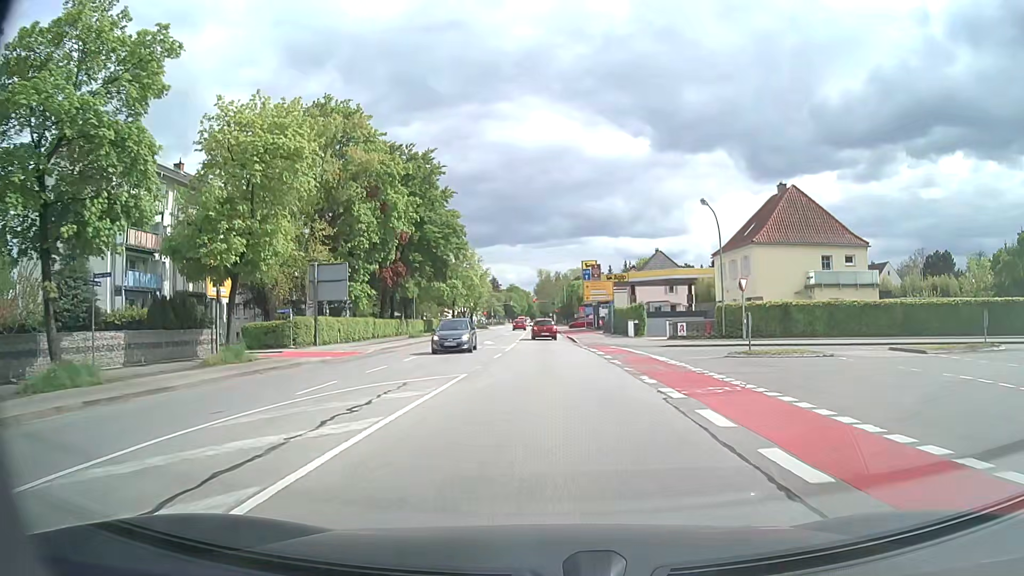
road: secondary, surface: asphalt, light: Day
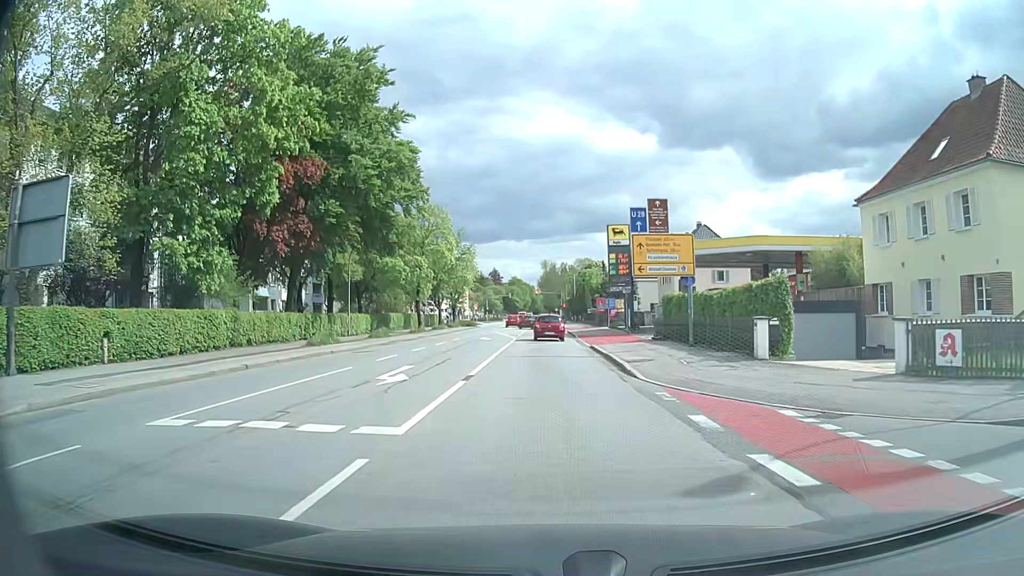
(-0.1, +26.9) m; 0°
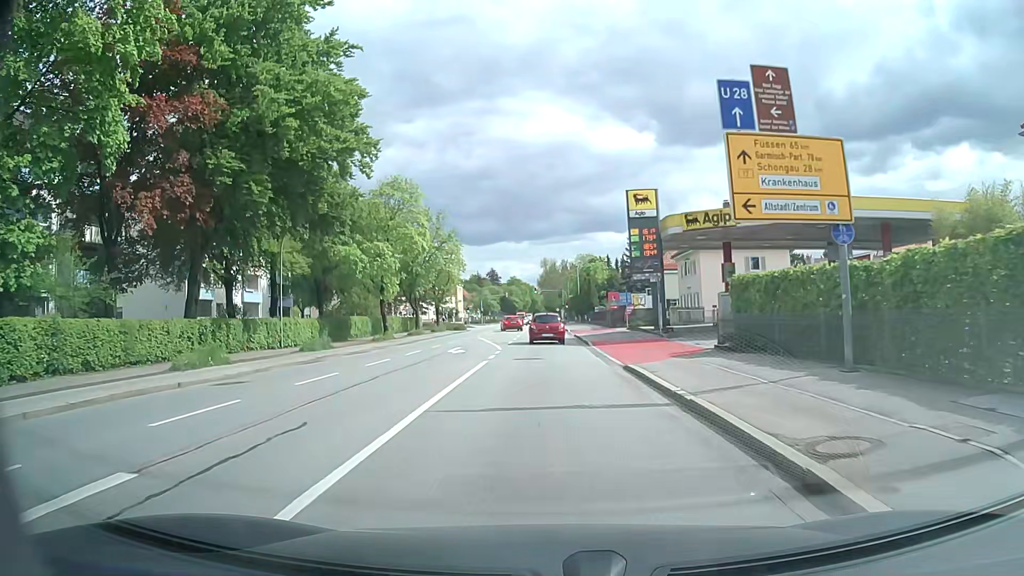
(0.0, +13.1) m; 0°
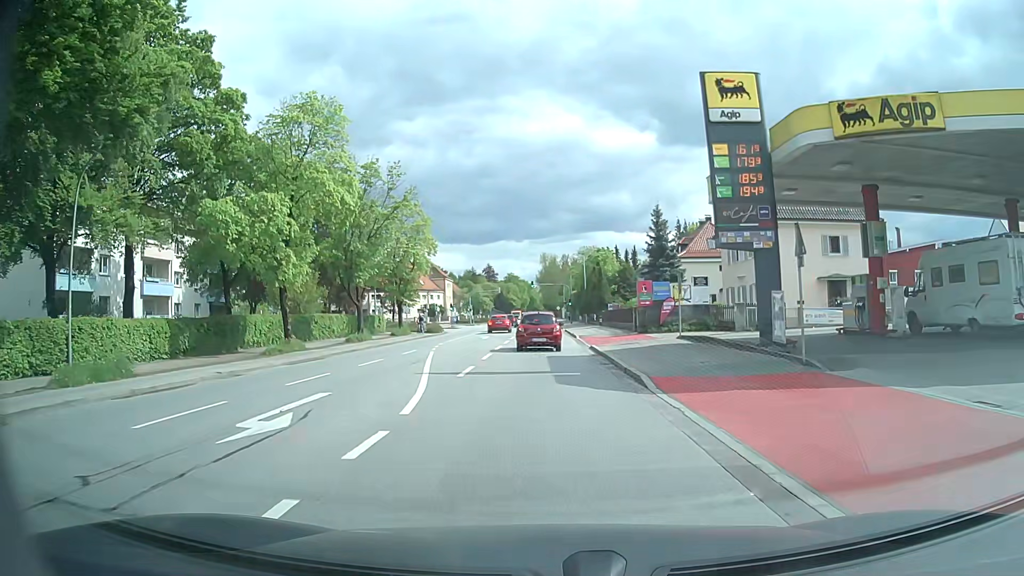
(0.0, +18.2) m; 0°
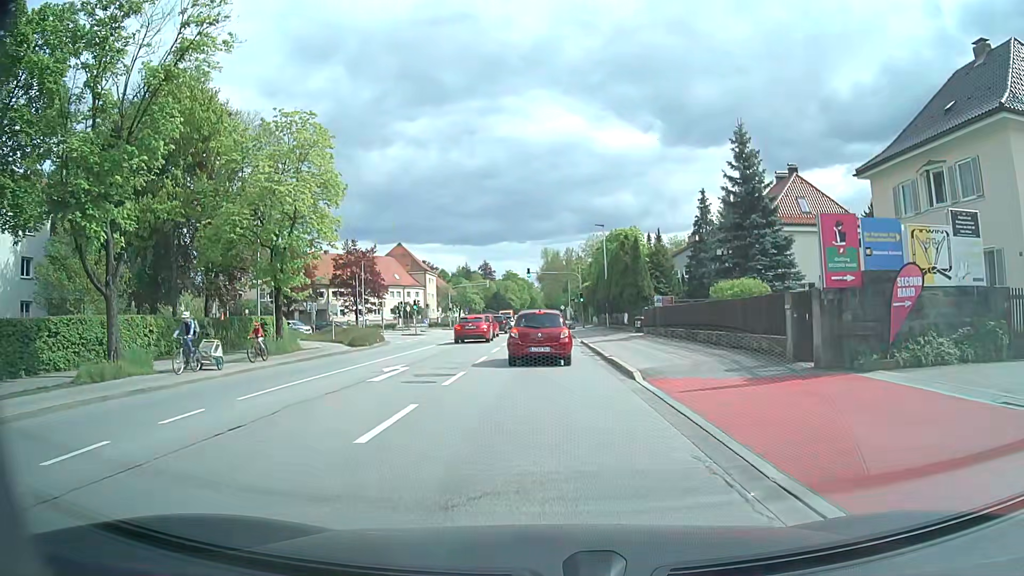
(0.0, +25.6) m; 0°
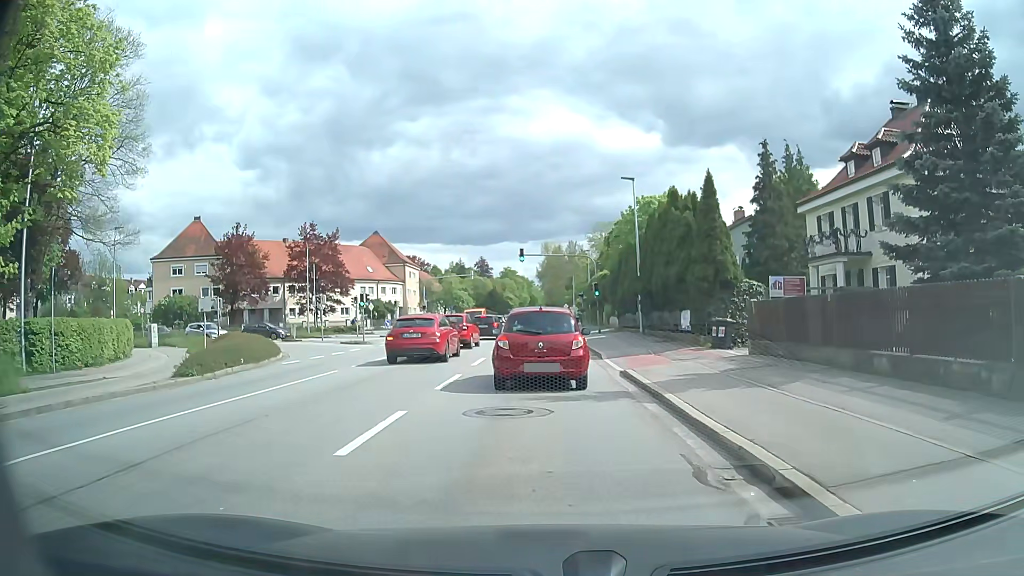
(+0.1, +18.5) m; -1°
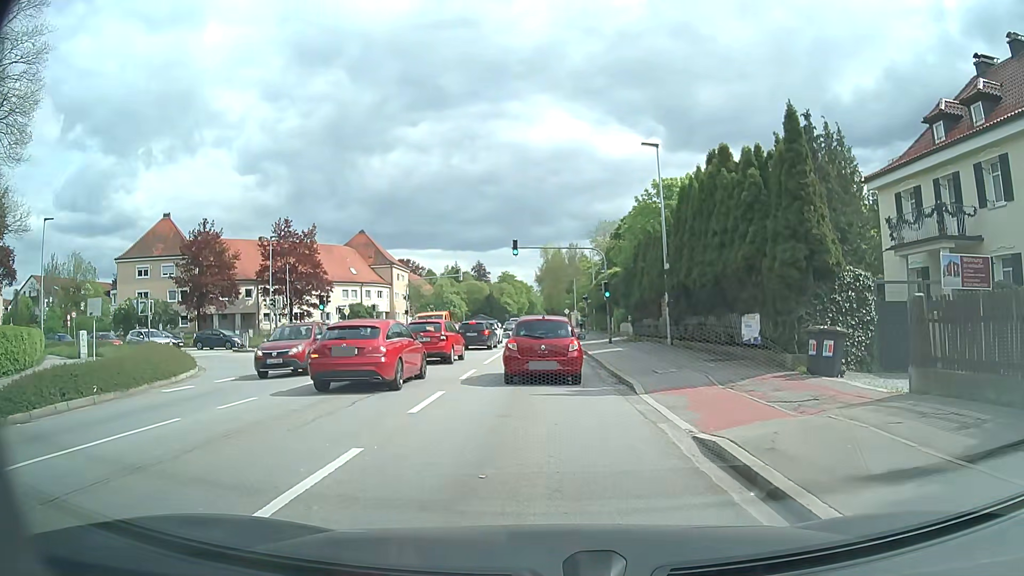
(+0.1, +8.3) m; +1°
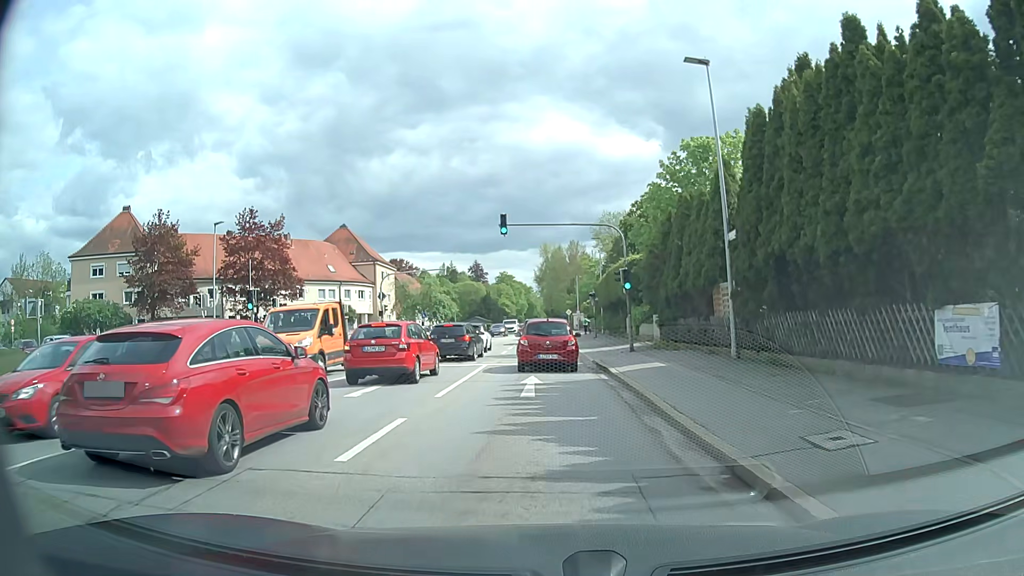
(-0.1, +9.8) m; 0°
(0, +10) (0, +20) (0, +30) (-1, +40) (-1, +50) (-1, +60) (-1, +70) (-1, +80) (-1, +90) (-2, +100) m
